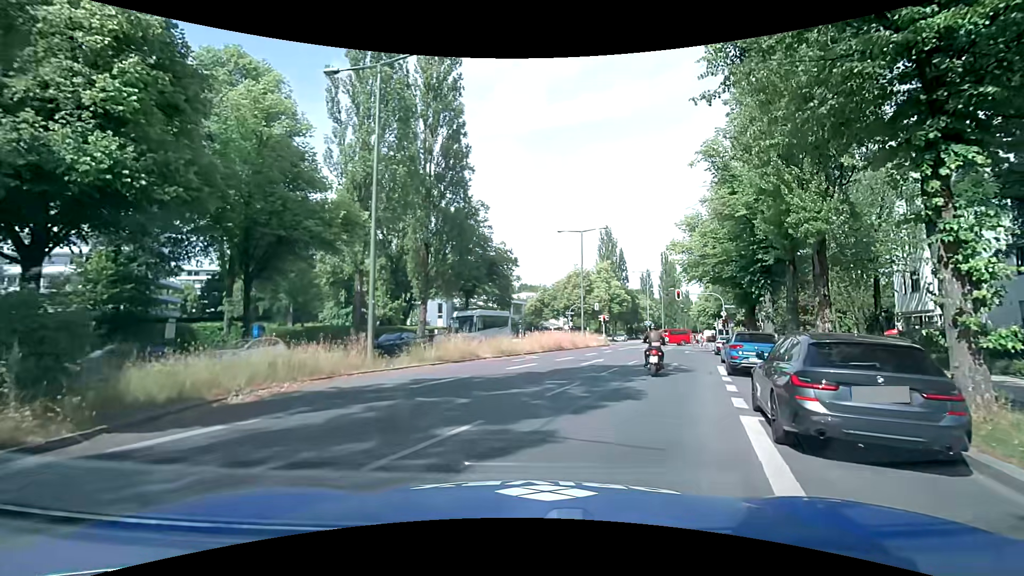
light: Day
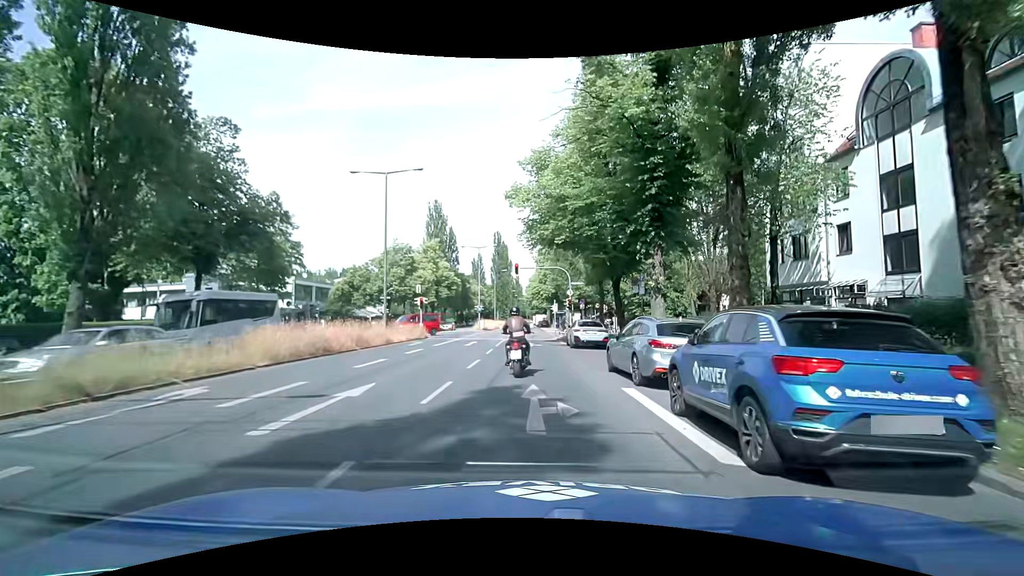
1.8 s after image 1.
(+2.6, +14.4) m; +18°
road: secondary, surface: asphalt
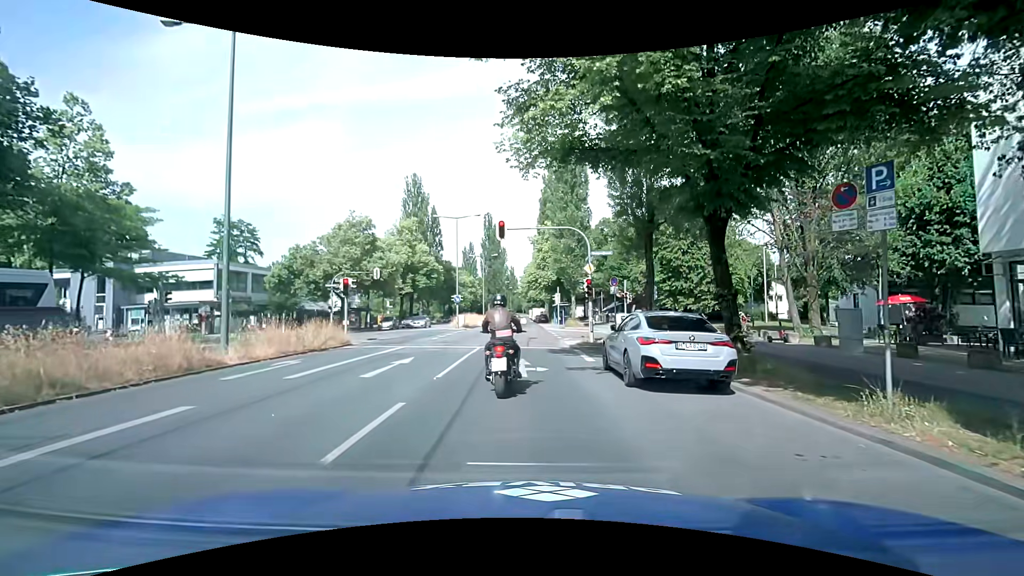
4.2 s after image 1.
(+0.1, +14.7) m; +1°
